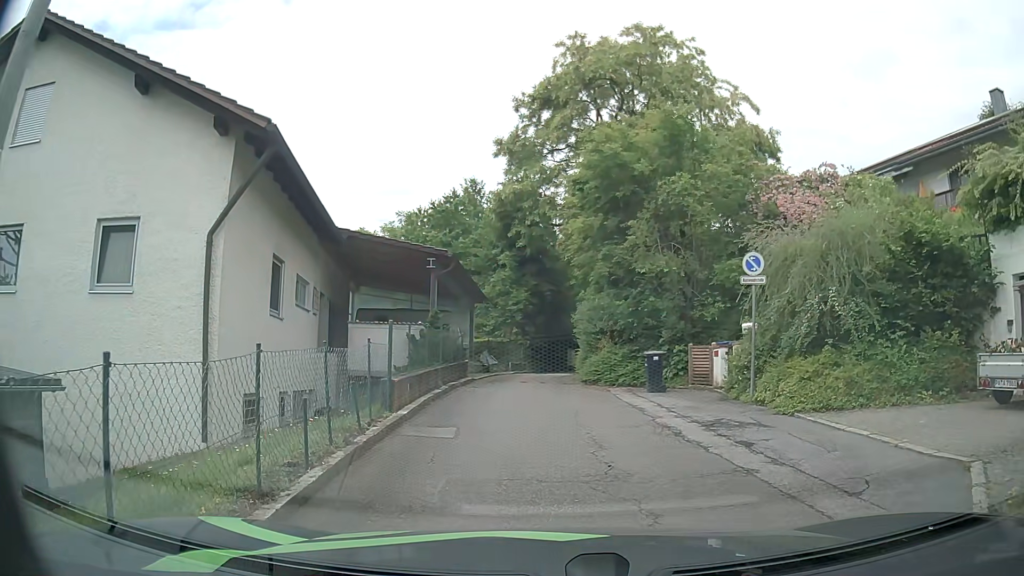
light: Day
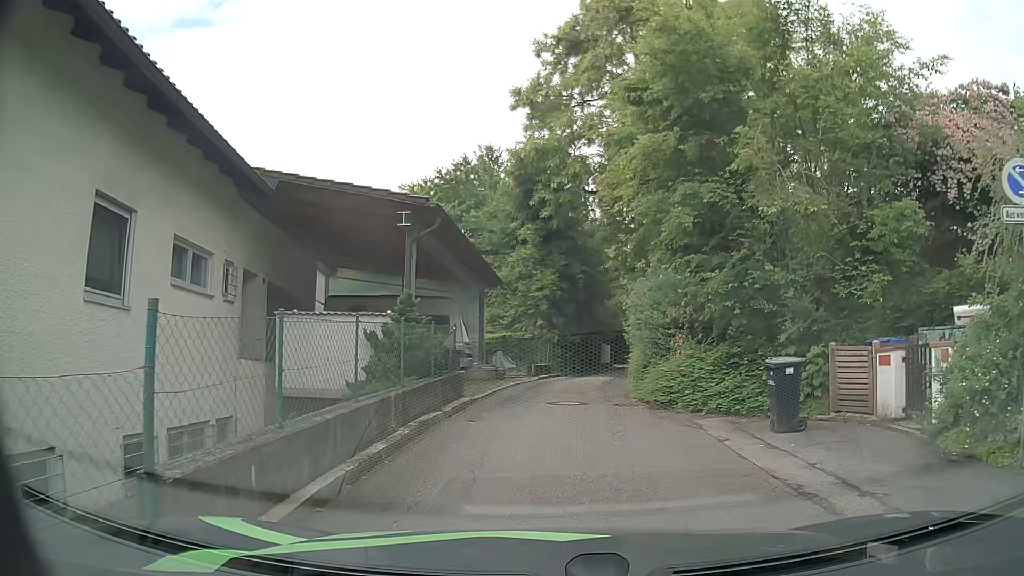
(0.0, +7.1) m; 0°
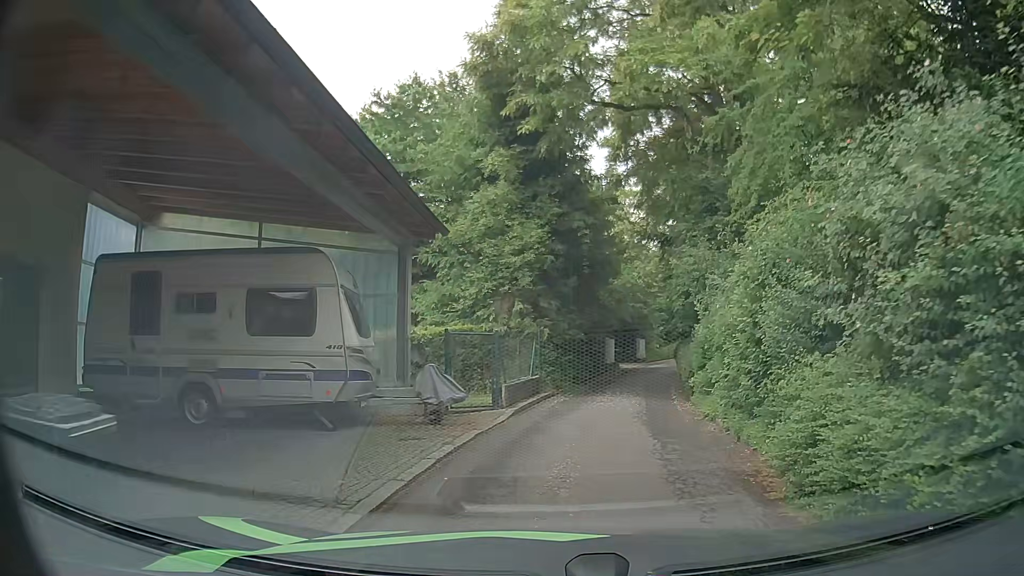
(-0.1, +10.8) m; +1°
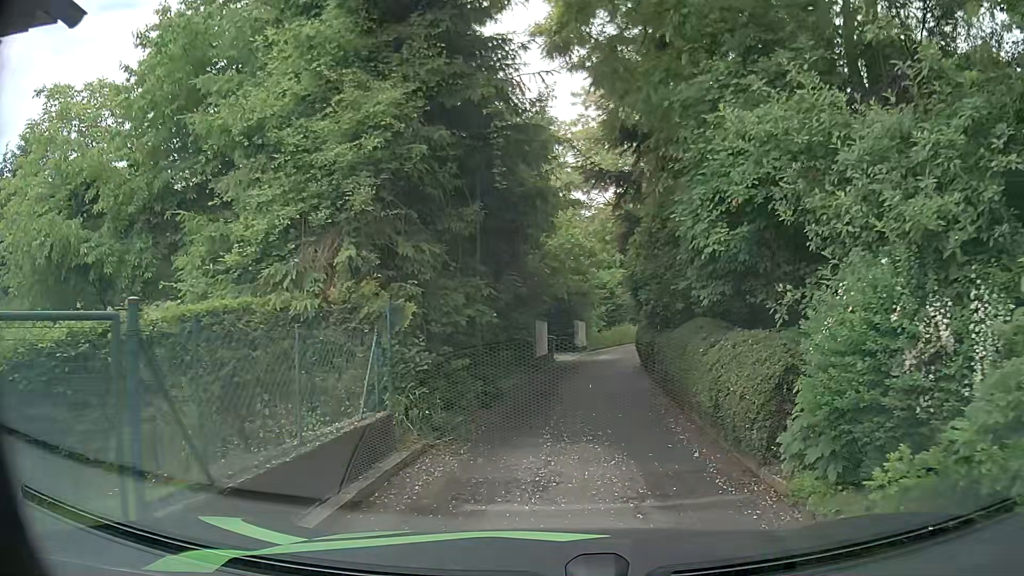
(+0.4, +9.0) m; +4°
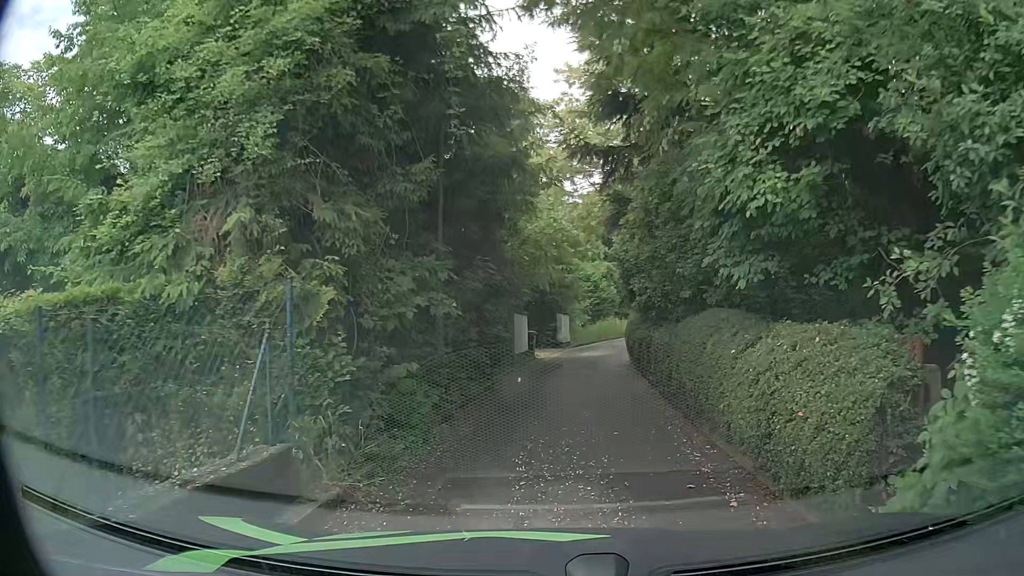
(+0.1, +2.2) m; +2°
